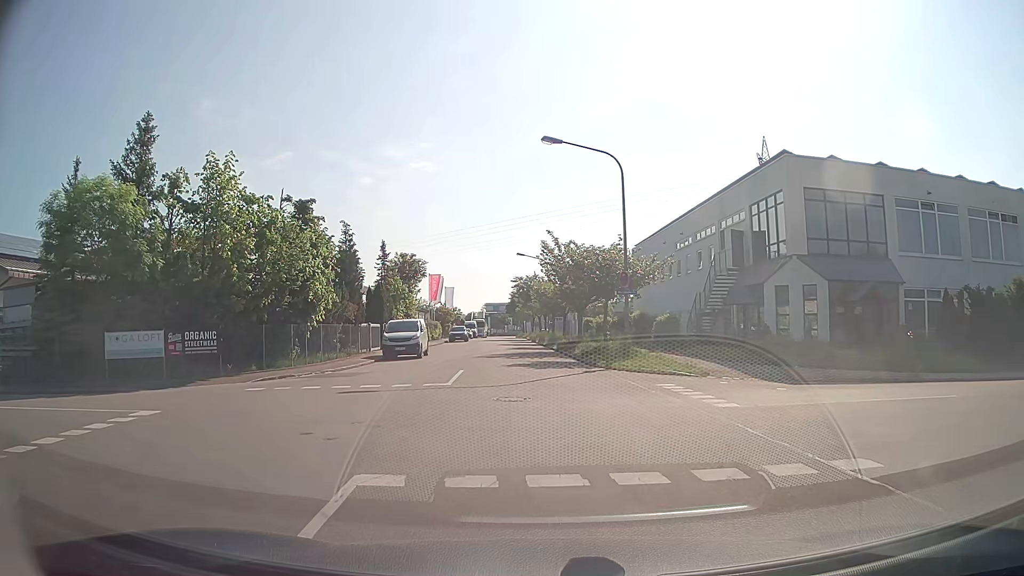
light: Day
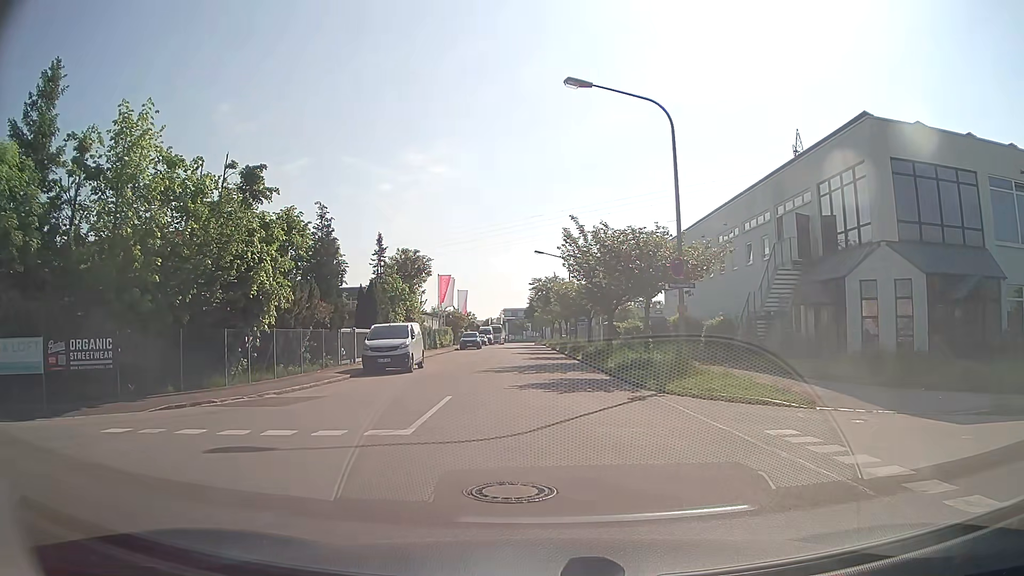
(-0.1, +6.9) m; -1°
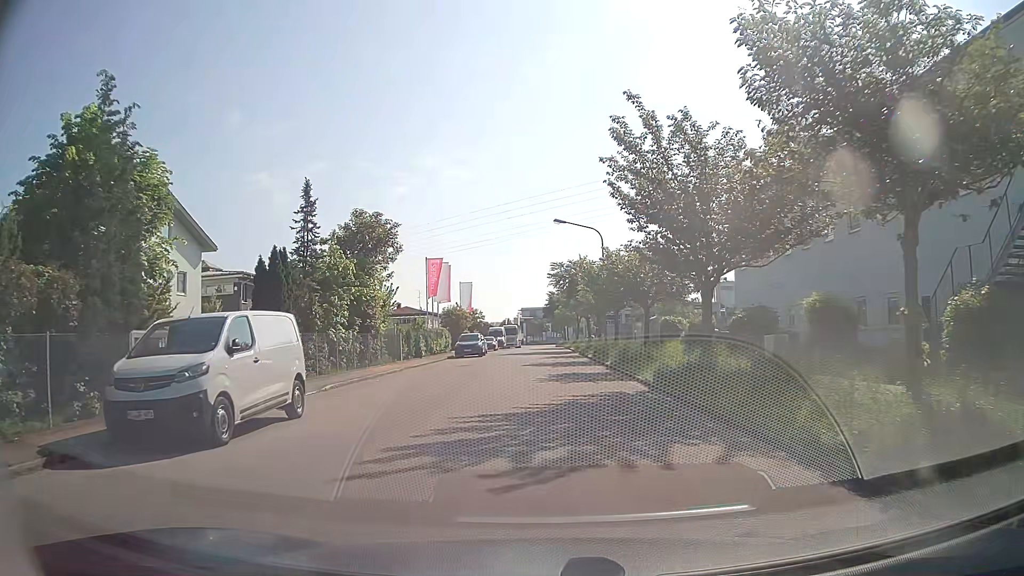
(-0.3, +17.3) m; -1°
